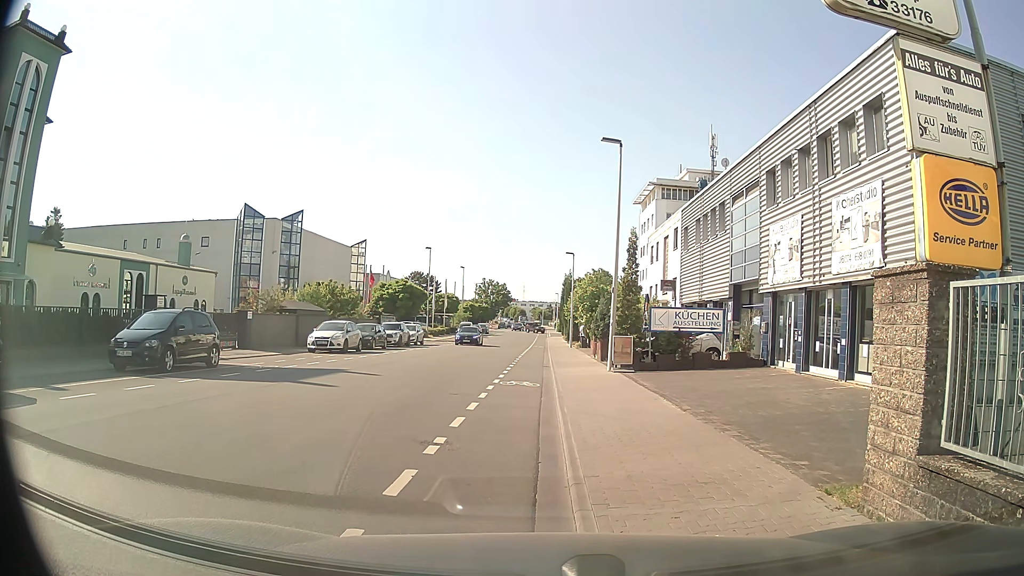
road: tertiary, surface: asphalt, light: Day
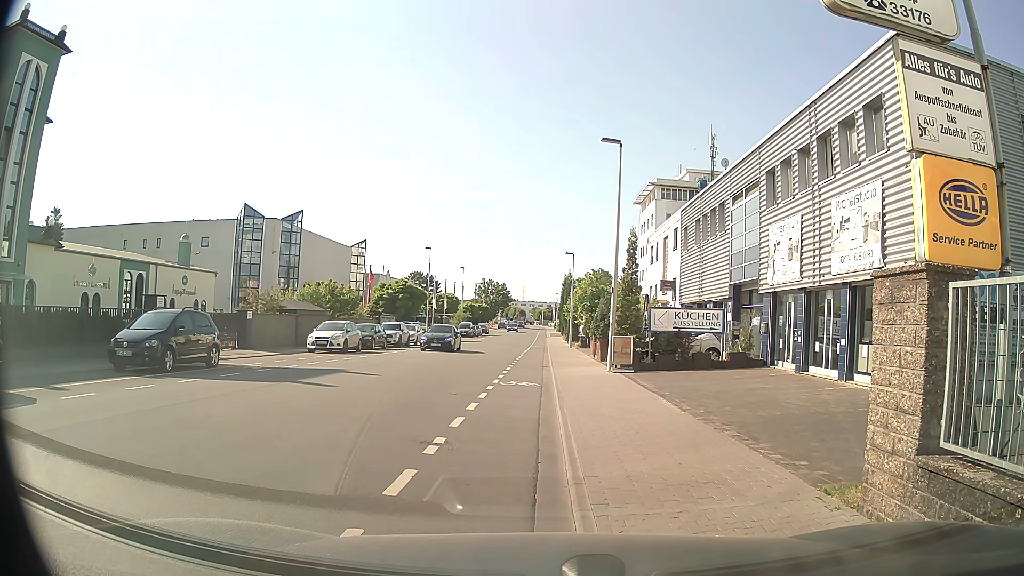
(0.0, 0.0) m; 0°
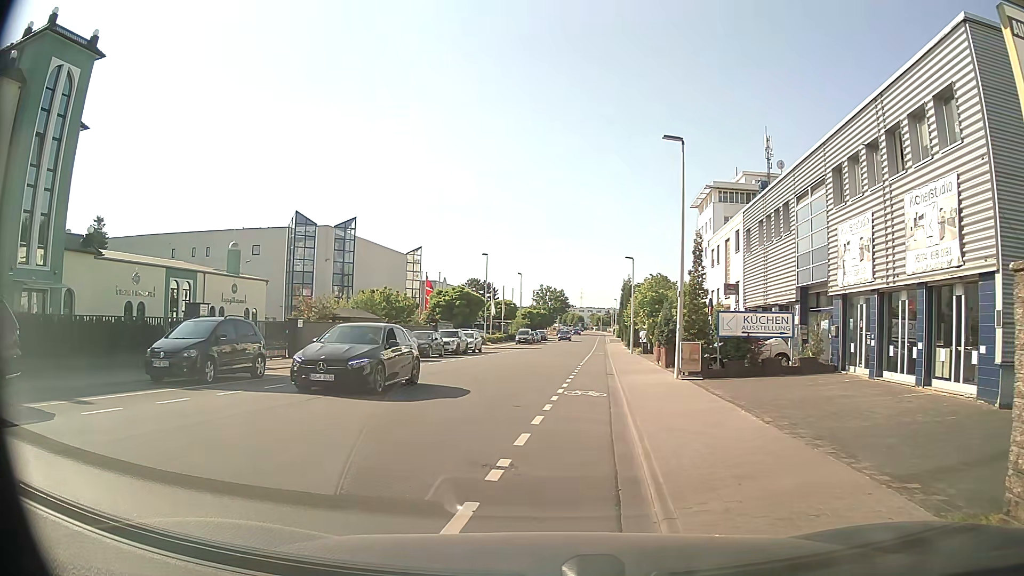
(0.0, +1.1) m; -4°
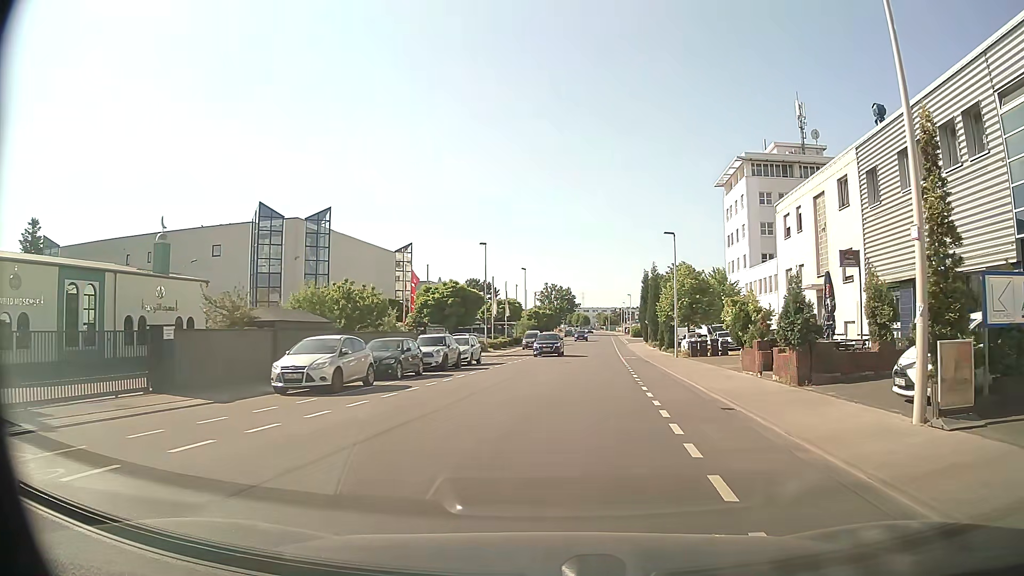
(-0.8, +13.3) m; +1°
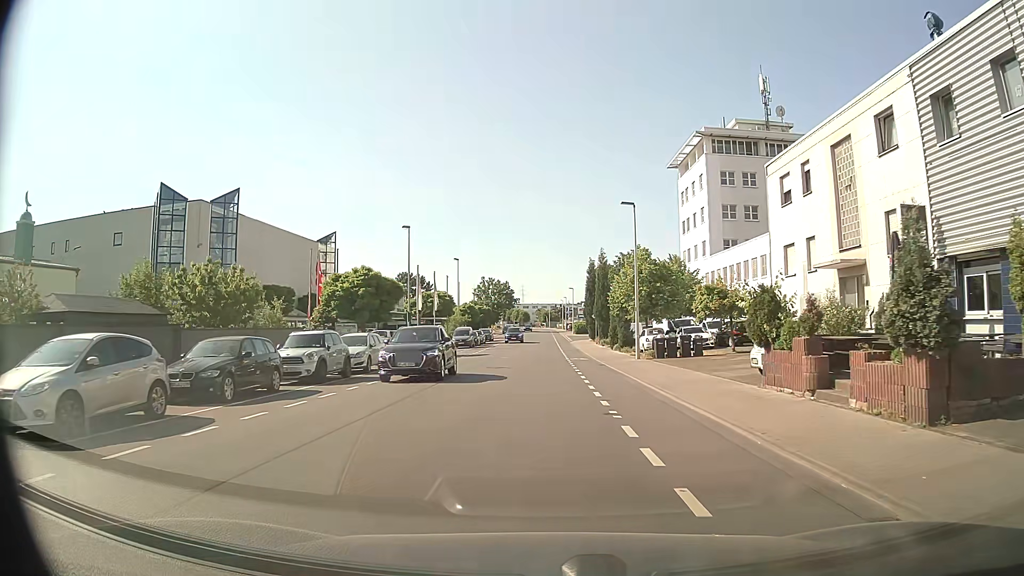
(+0.4, +8.8) m; +5°
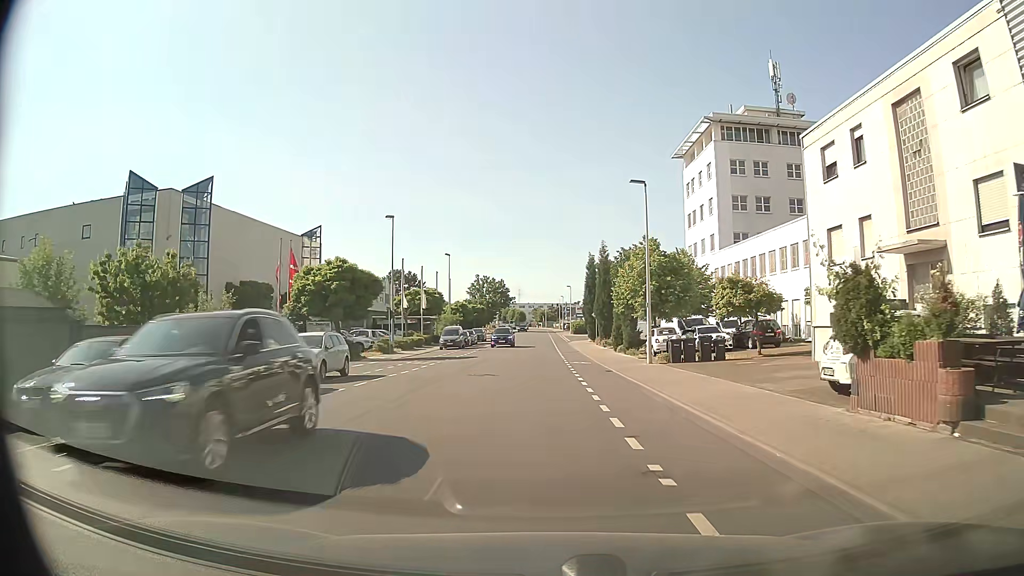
(0.0, +5.0) m; 0°
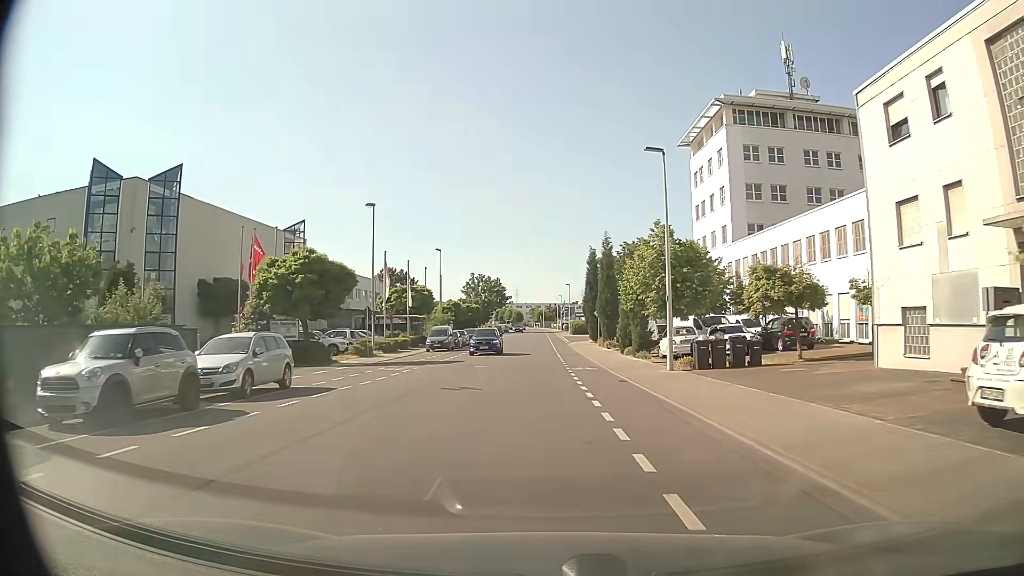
(0.0, +5.3) m; 0°
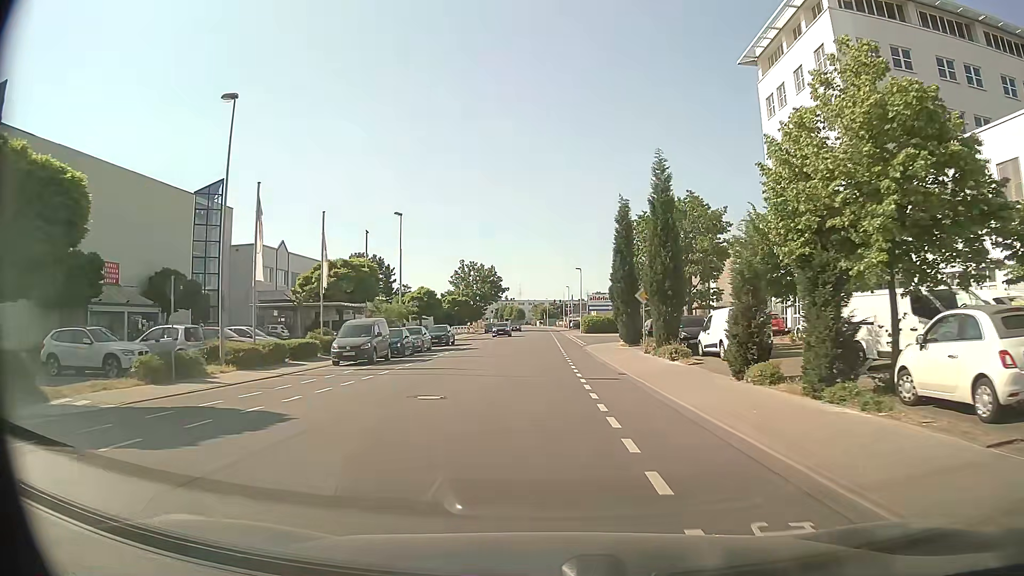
(0.0, +23.3) m; 0°
(0, +10) (0, +20) (0, +30) (0, +40) (0, +50) (0, +60) (0, +70) (0, +80) (0, +90) (0, +100) m
